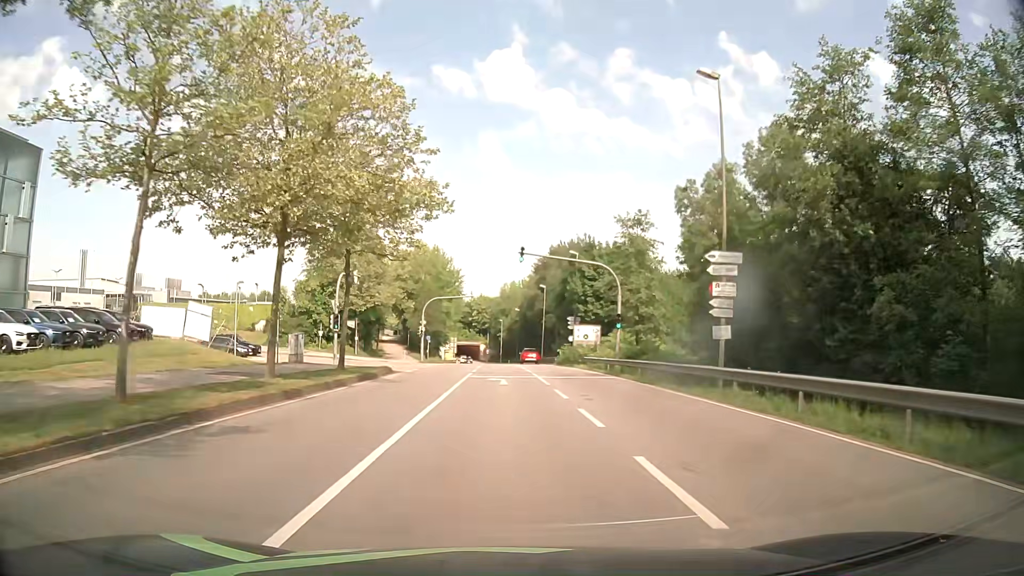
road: secondary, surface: asphalt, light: Day
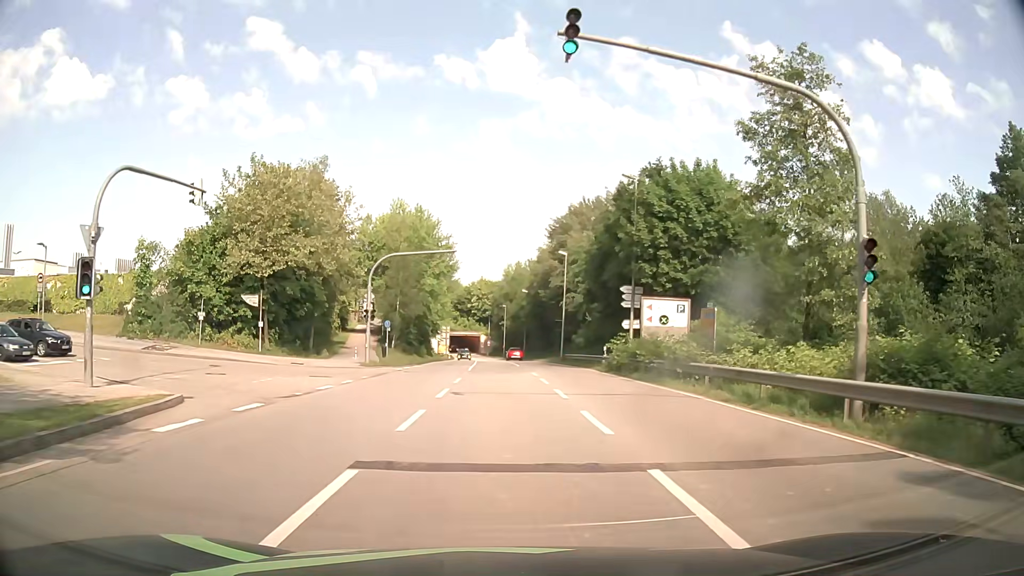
(-0.1, +25.7) m; -1°
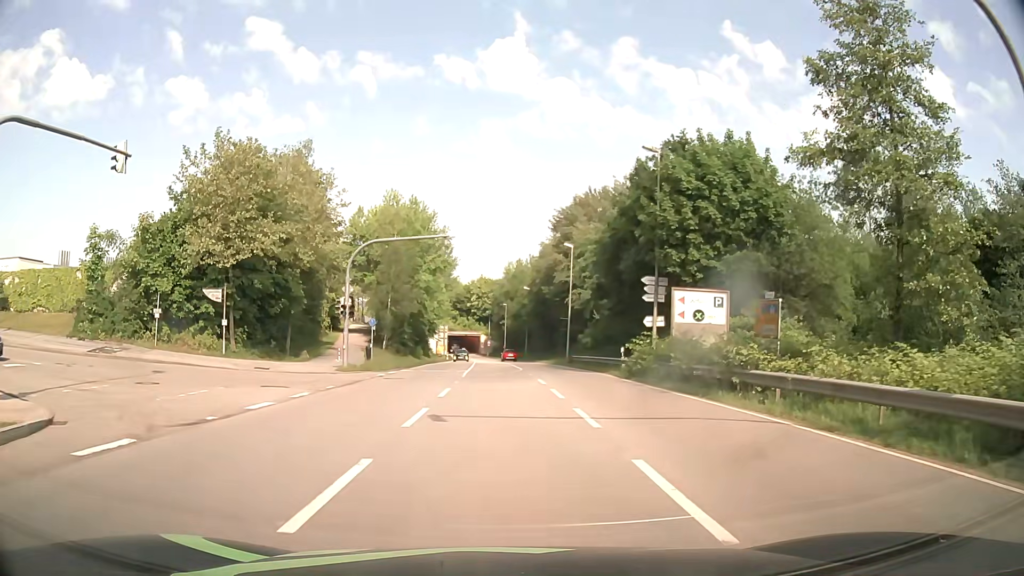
(+0.1, +5.1) m; 0°
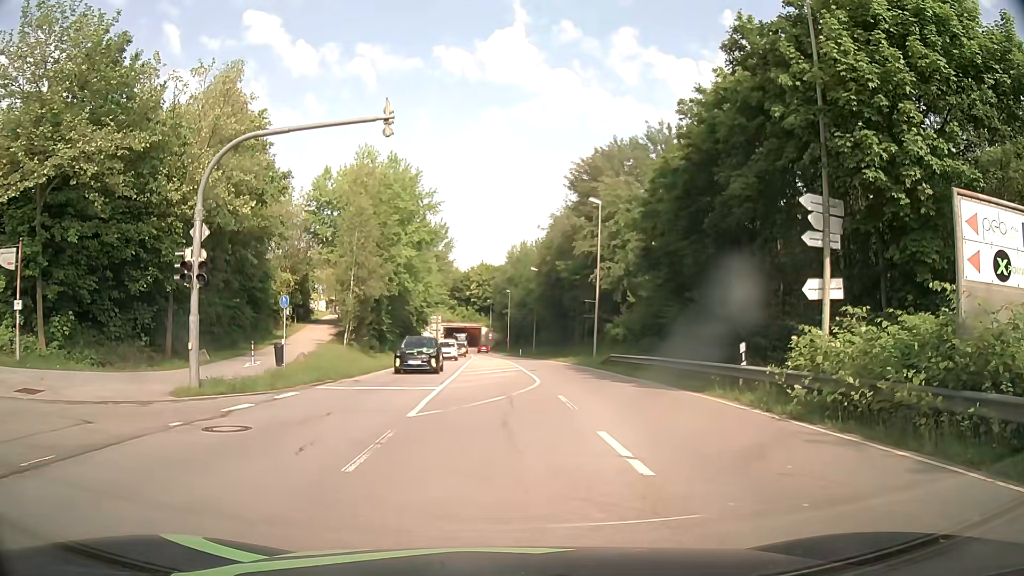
(+0.1, +15.1) m; 0°
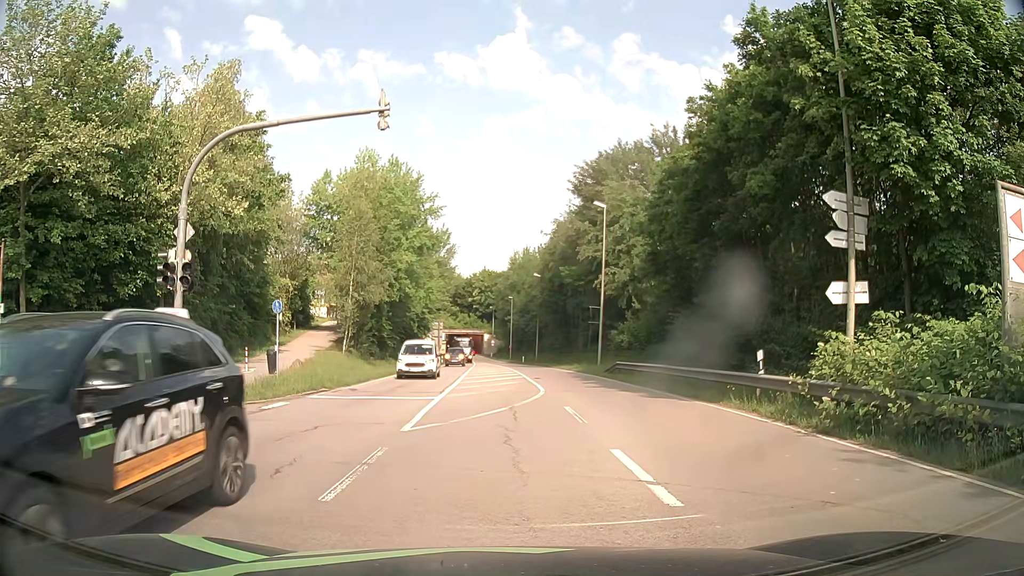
(0.0, +0.9) m; -2°
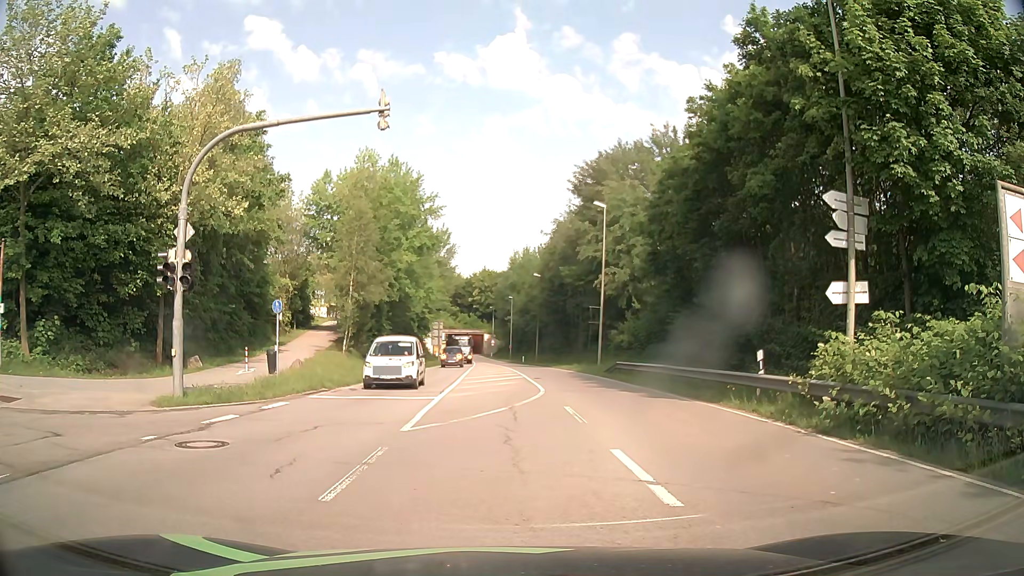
(0.0, 0.0) m; 0°
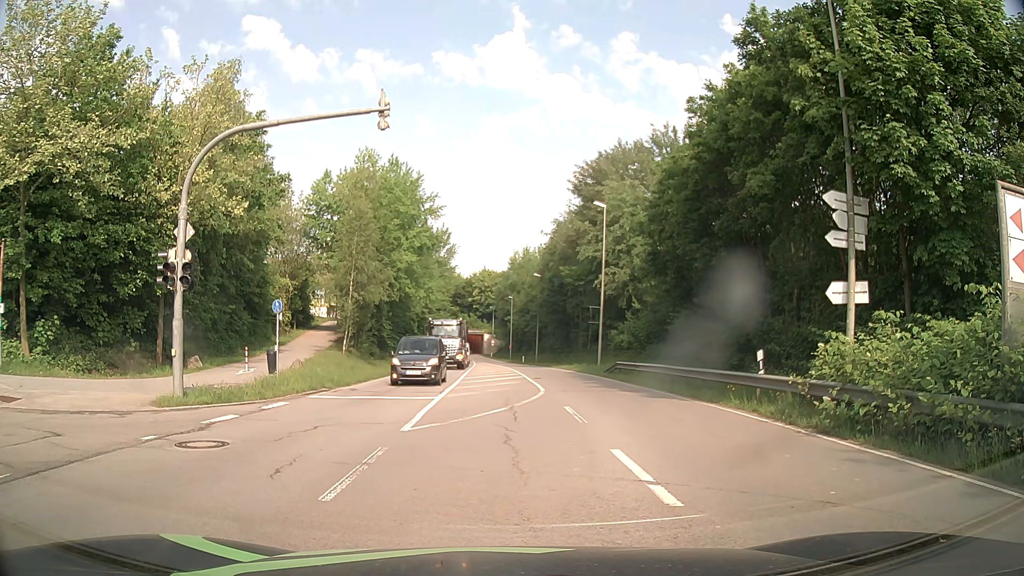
(0.0, 0.0) m; 0°
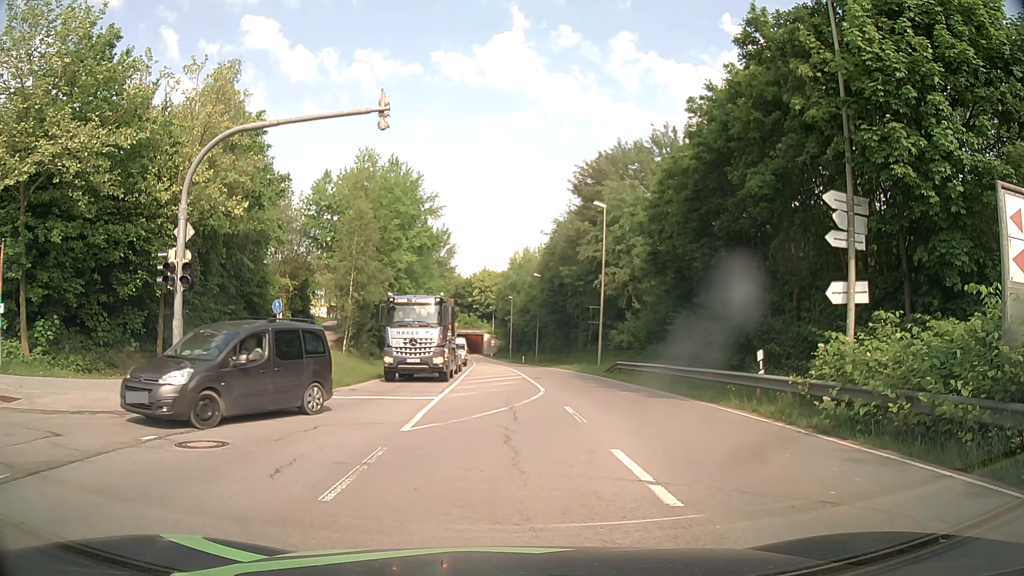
(0.0, 0.0) m; 0°
